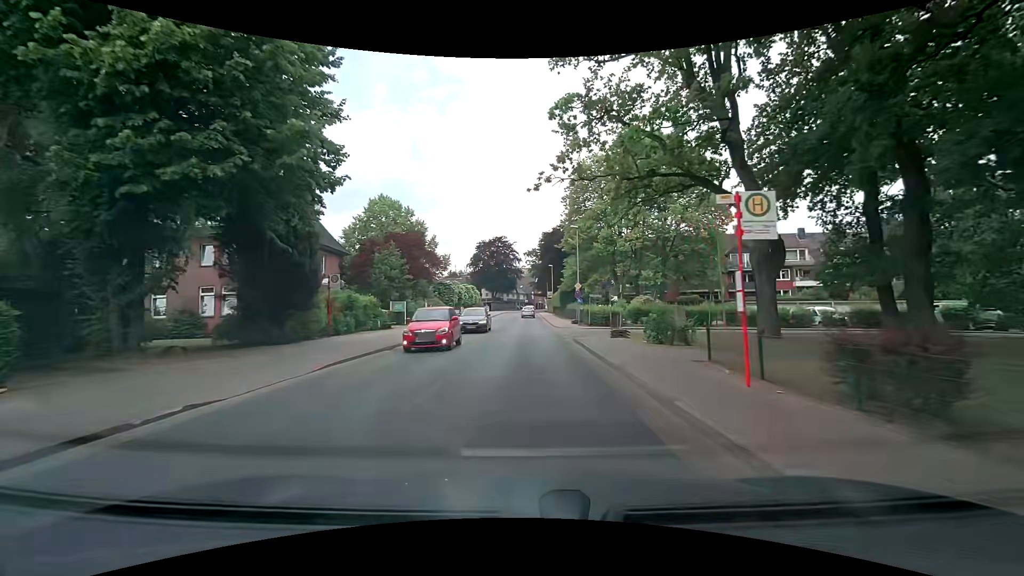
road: tertiary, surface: asphalt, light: Day
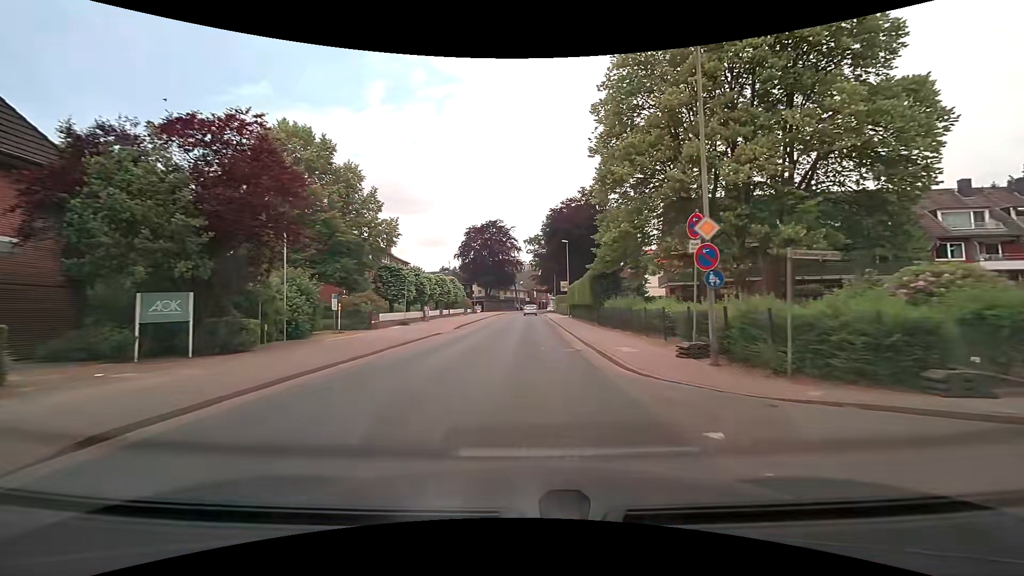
(+0.3, +27.4) m; 0°
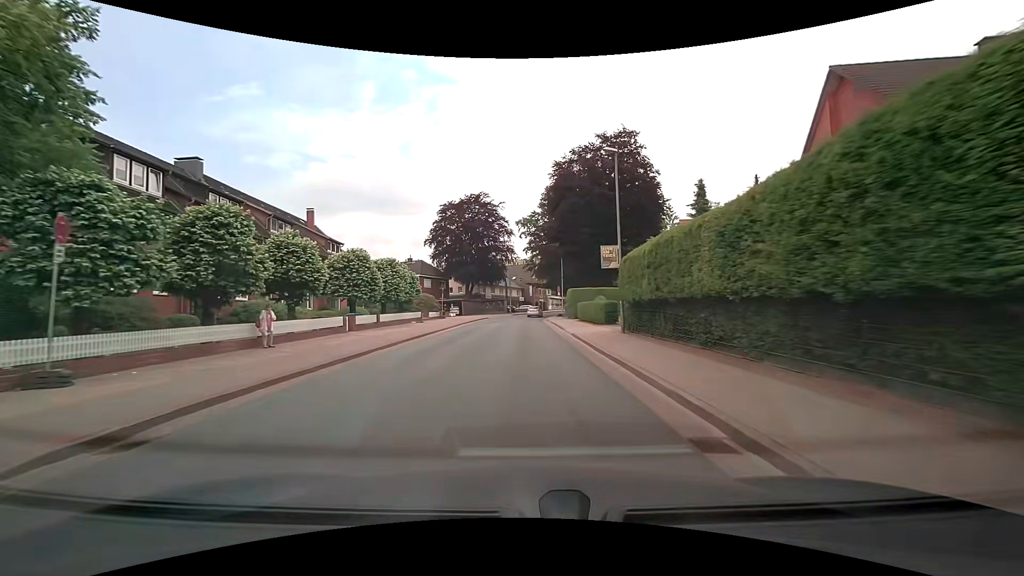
(+0.1, +28.9) m; 0°
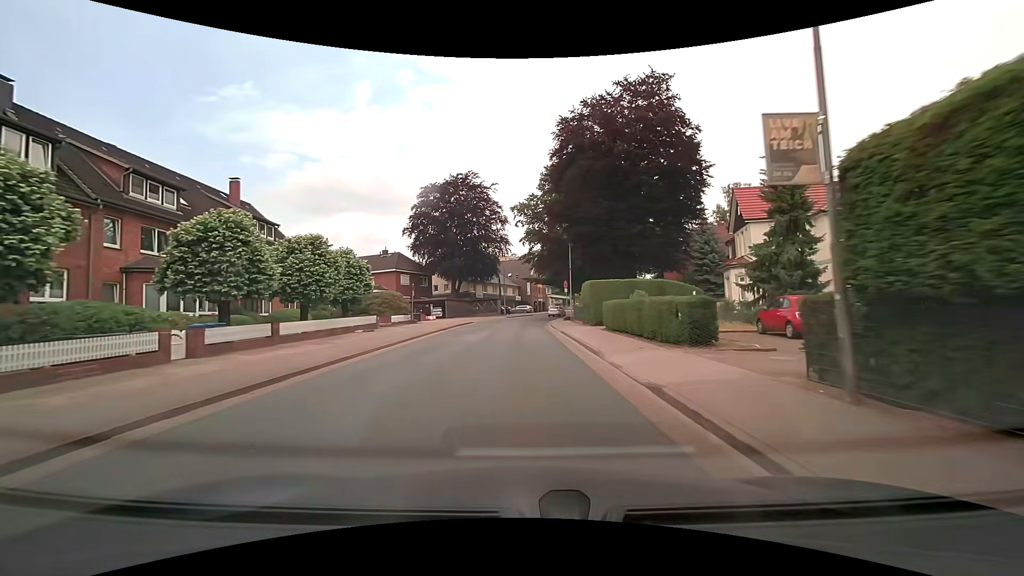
(+0.1, +14.0) m; +1°
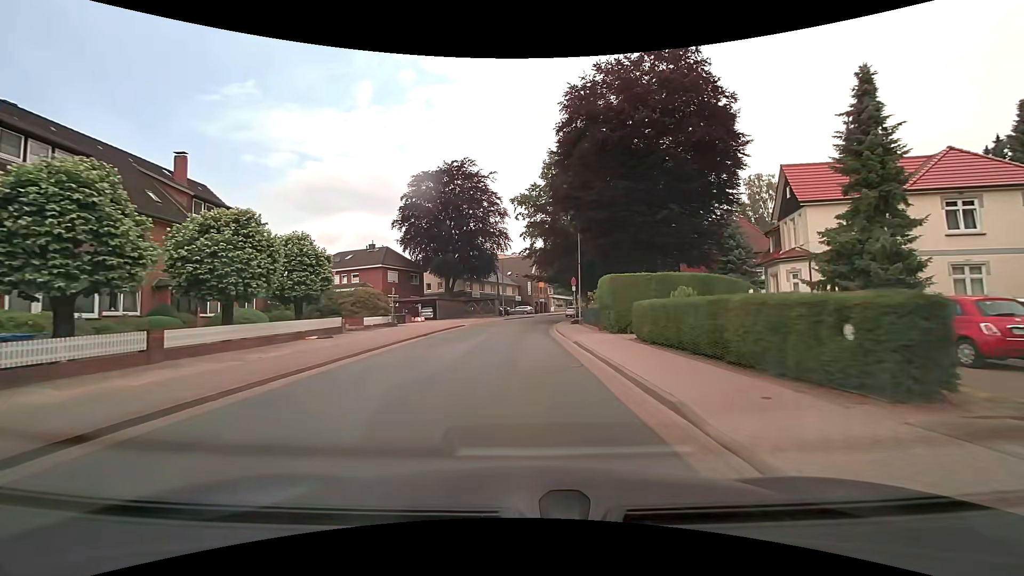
(-0.1, +6.8) m; -1°
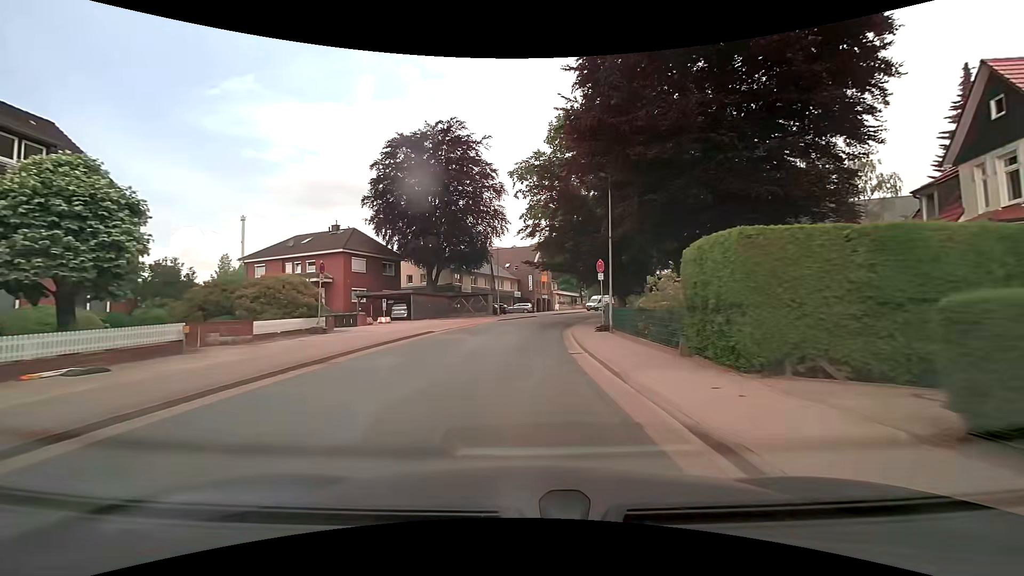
(0.0, +13.3) m; +1°
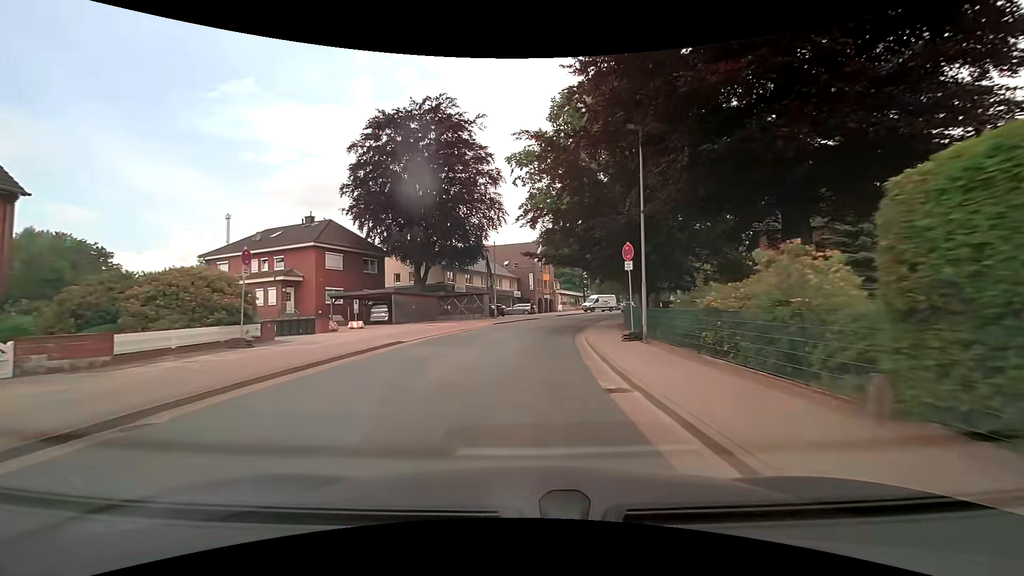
(0.0, +6.7) m; 0°
